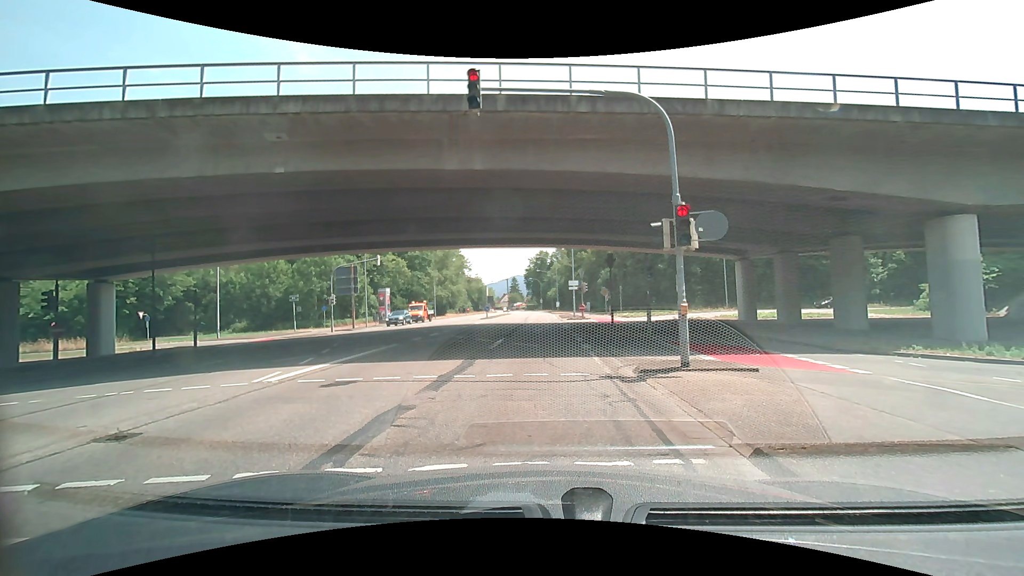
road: secondary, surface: asphalt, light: Day
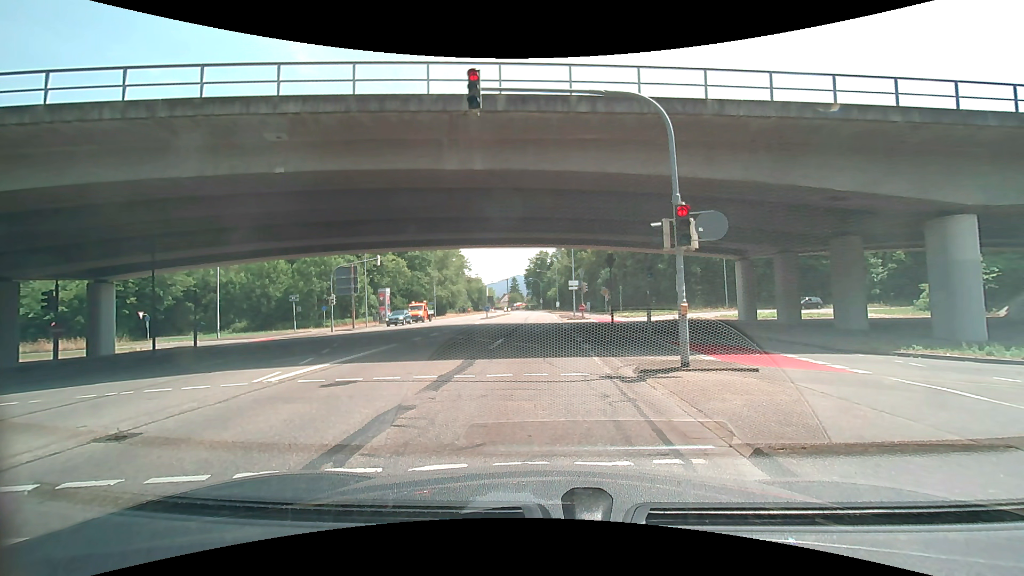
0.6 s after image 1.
(0.0, 0.0) m; 0°
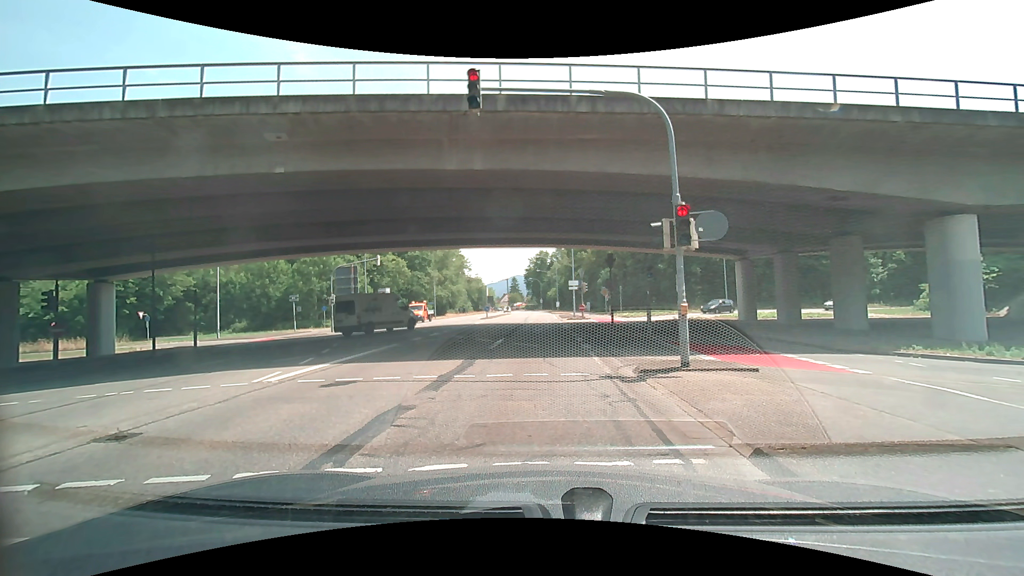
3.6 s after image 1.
(0.0, 0.0) m; 0°
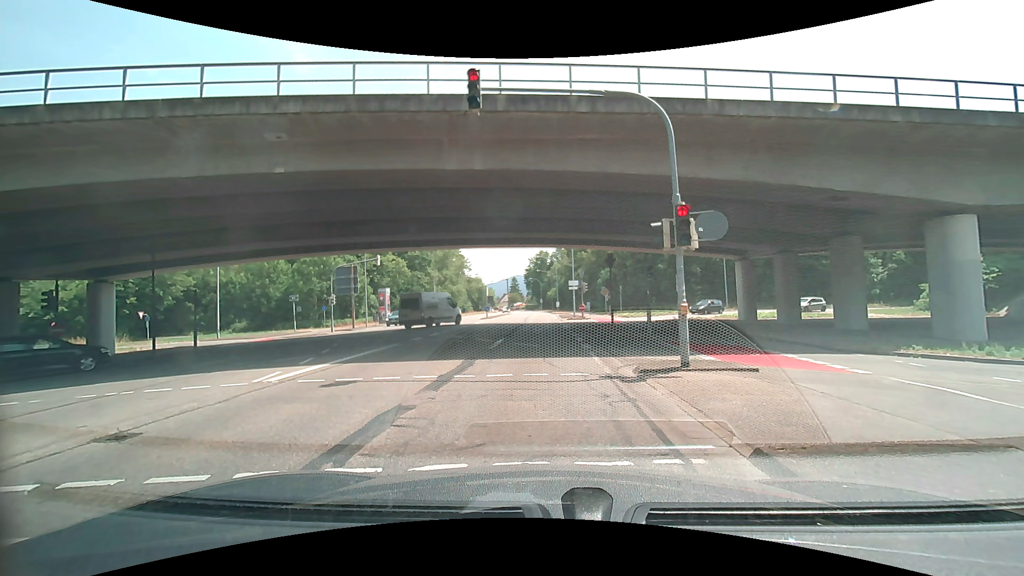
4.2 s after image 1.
(0.0, 0.0) m; 0°
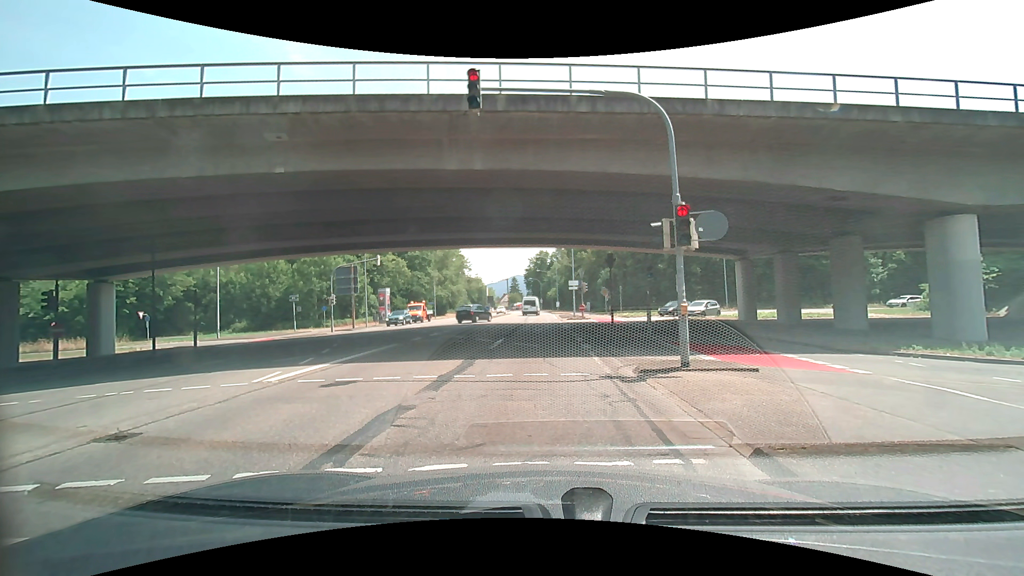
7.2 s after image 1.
(0.0, 0.0) m; 0°
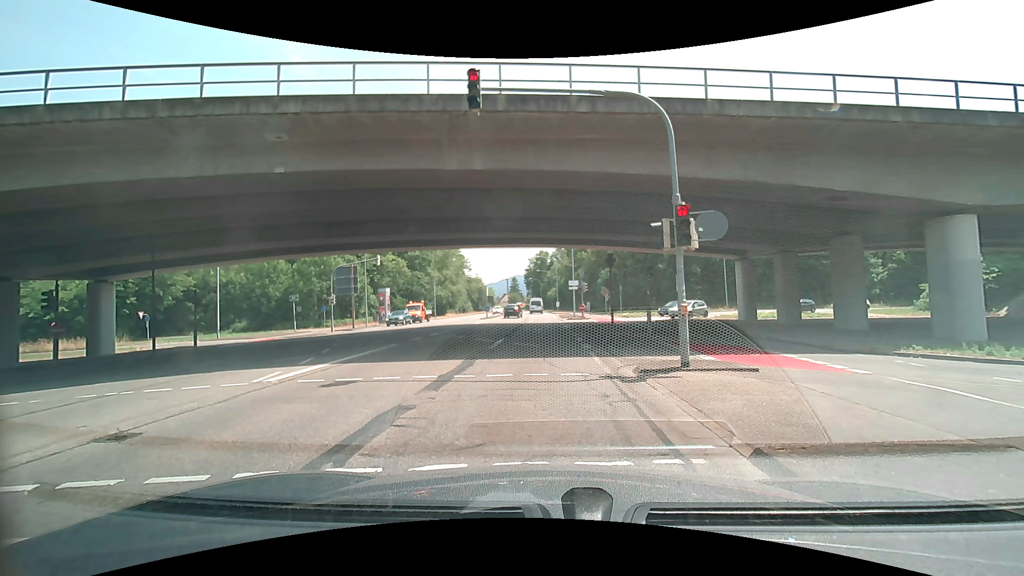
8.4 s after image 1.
(0.0, 0.0) m; 0°
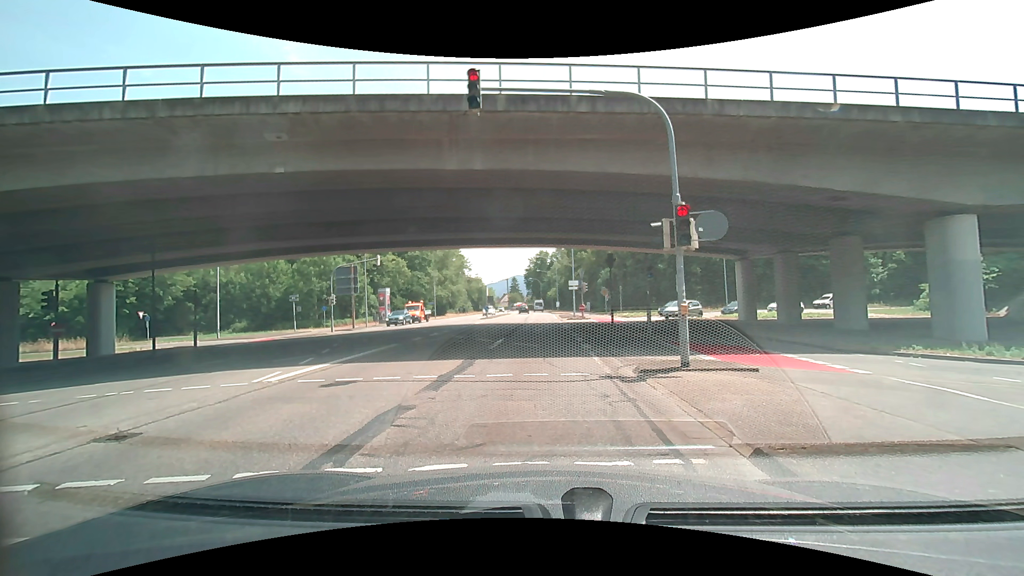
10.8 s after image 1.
(0.0, 0.0) m; 0°
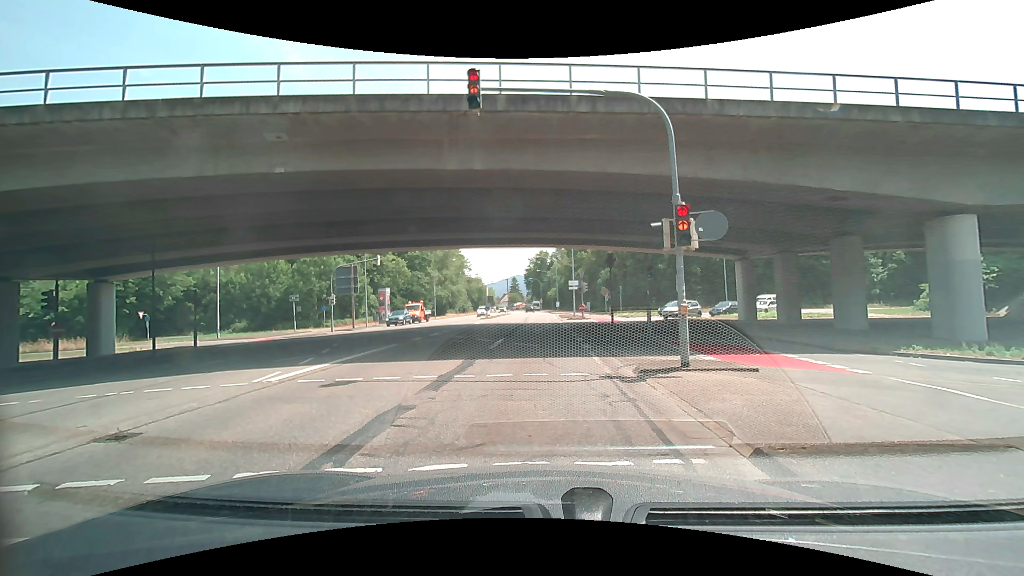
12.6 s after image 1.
(0.0, 0.0) m; 0°
(-1, +10) (-1, +20) (-2, +30) (-3, +40) (-4, +50) (-5, +60) (-6, +70) (-6, +80) (-7, +90) (-8, +100) m
